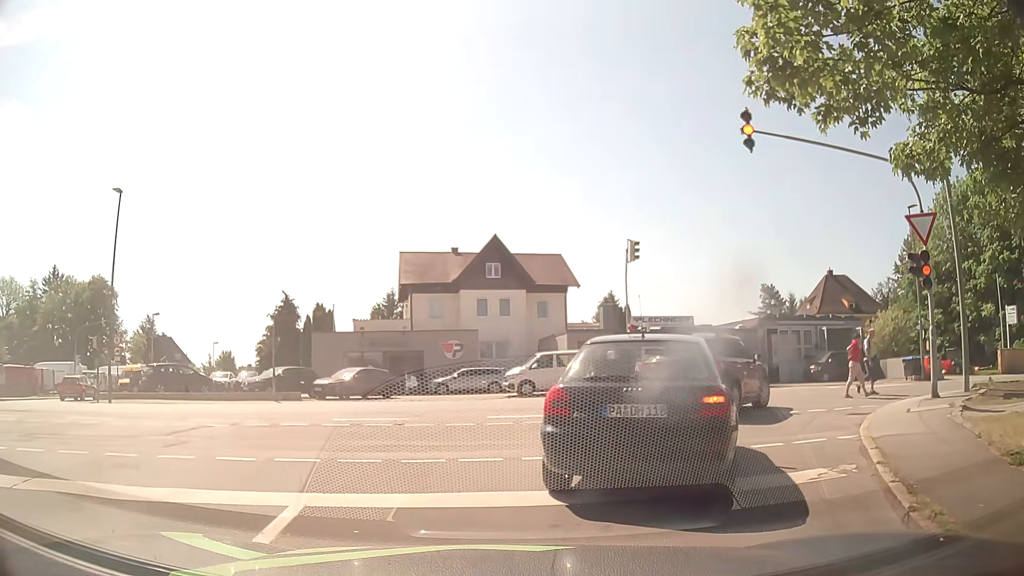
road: residential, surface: asphalt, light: Day
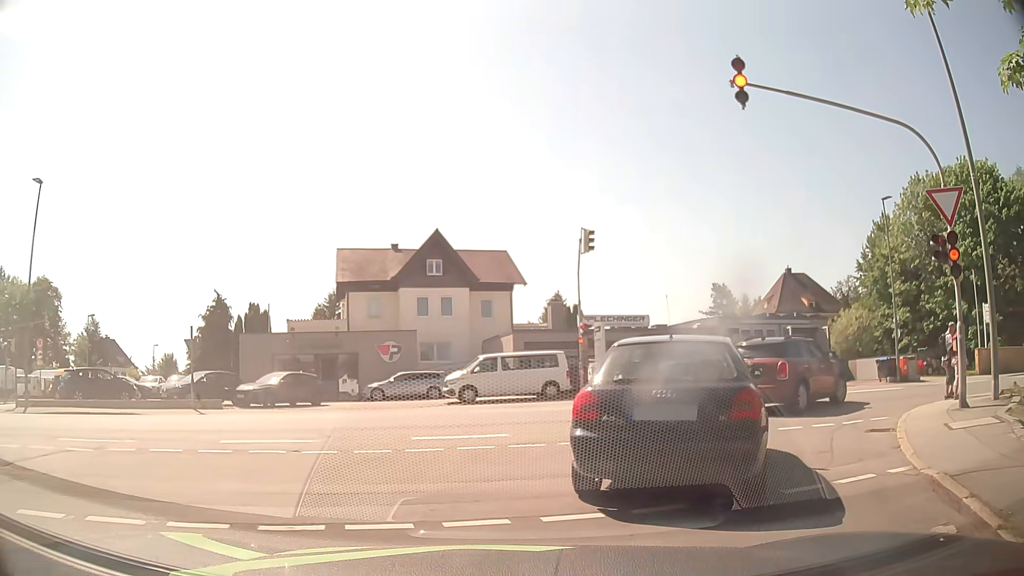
(+0.2, +2.8) m; +4°
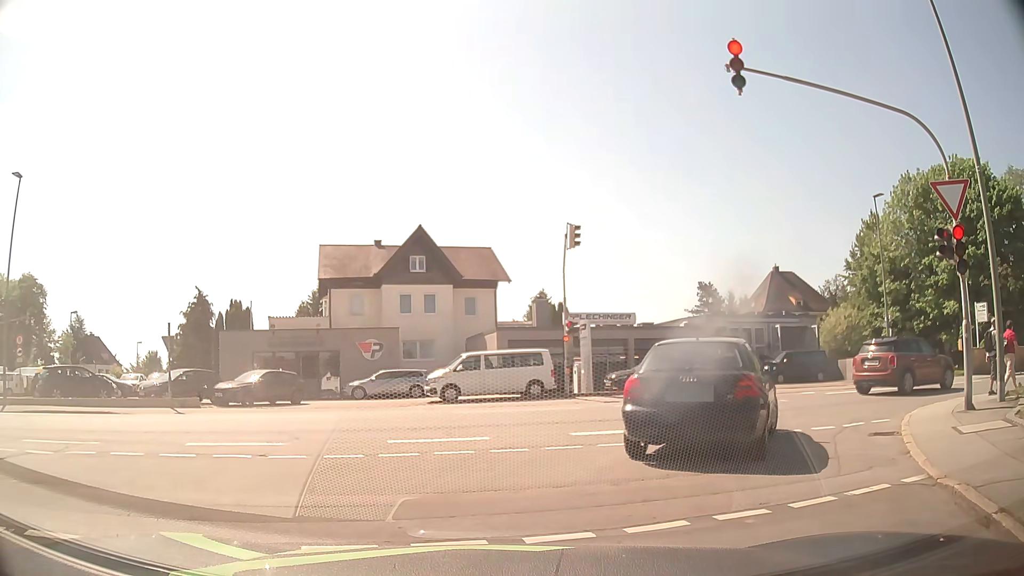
(0.0, +0.6) m; 0°
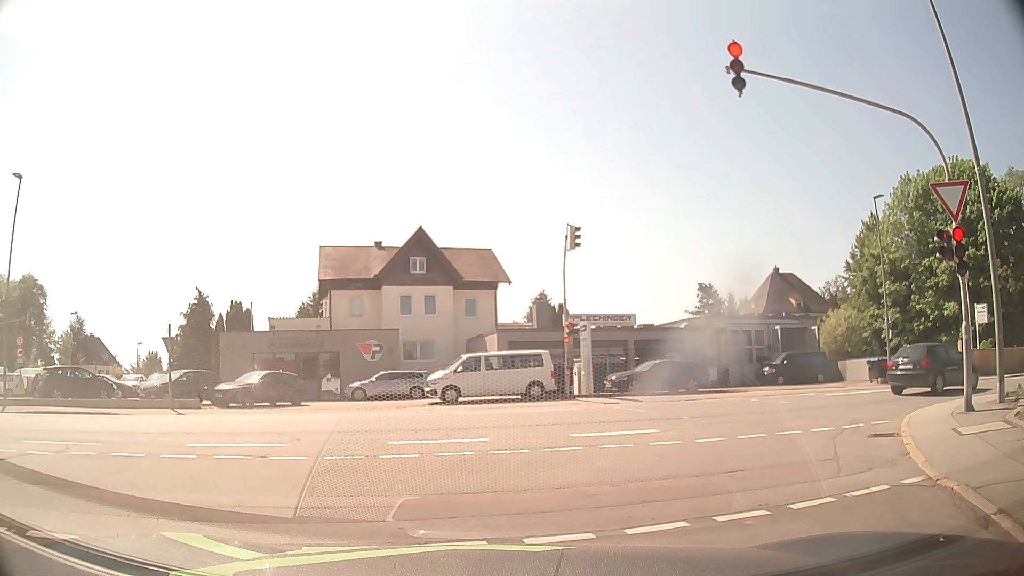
(0.0, +0.1) m; 0°
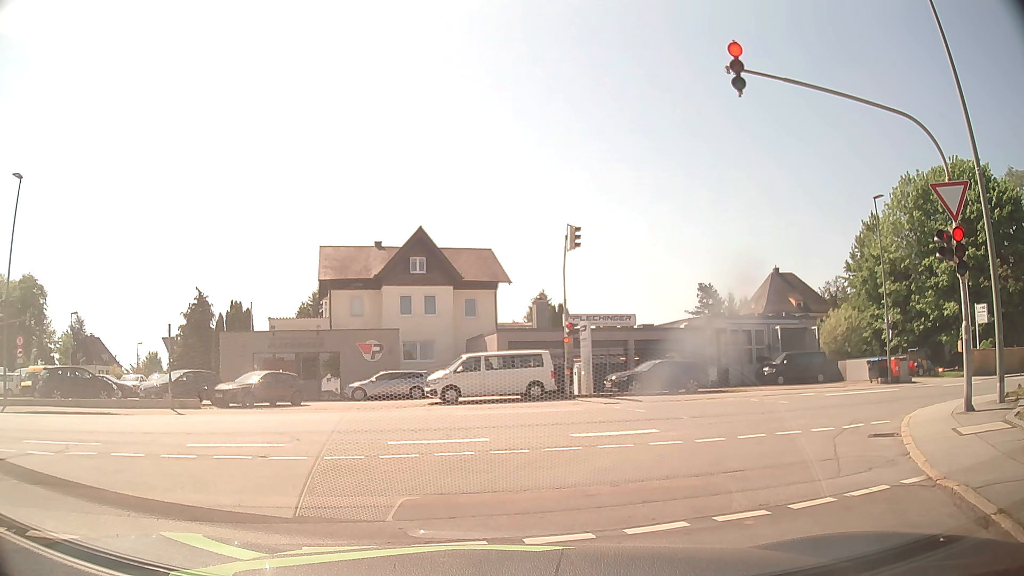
(0.0, 0.0) m; 0°
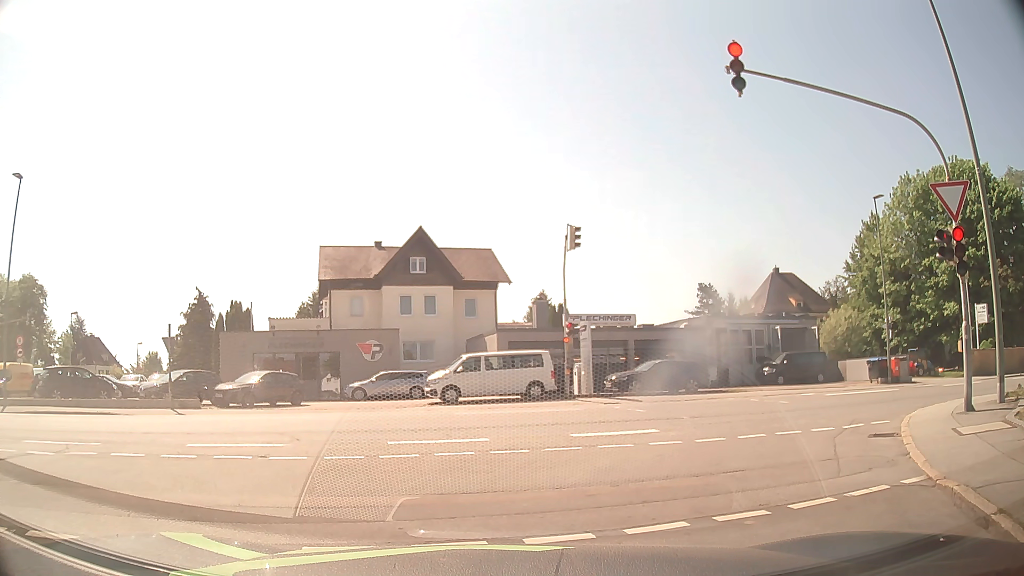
(0.0, 0.0) m; 0°
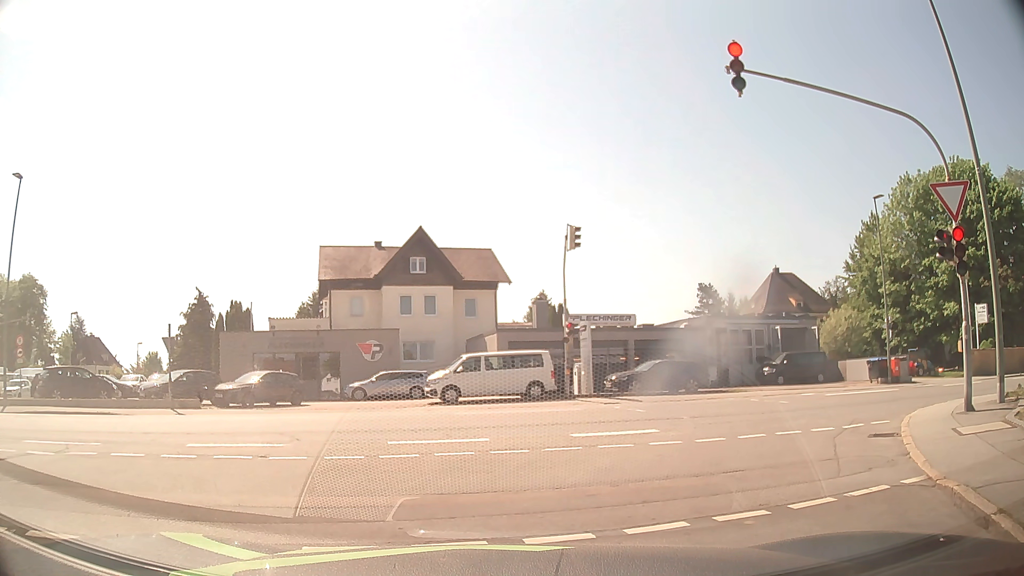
(0.0, 0.0) m; 0°
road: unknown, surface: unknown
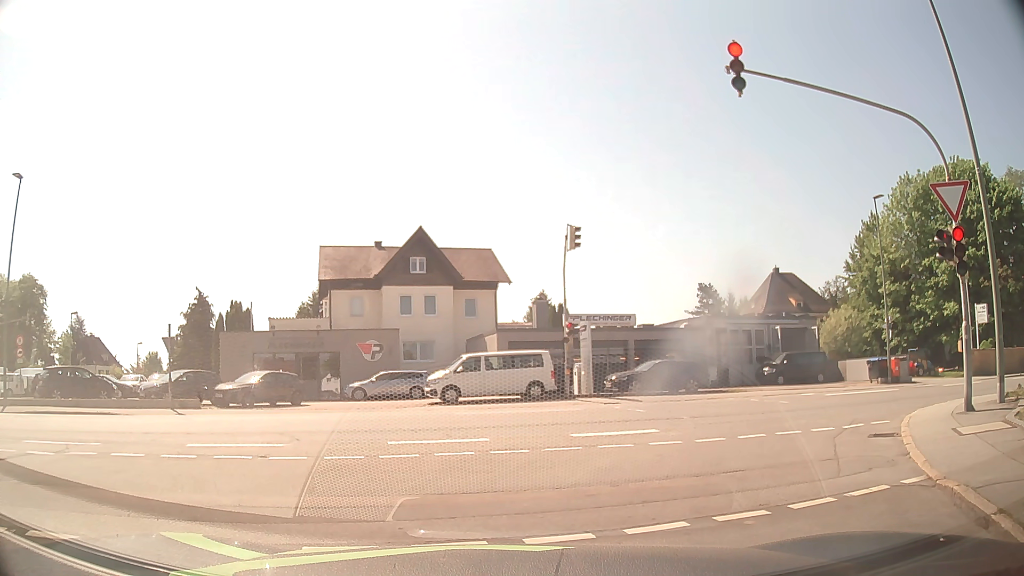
(0.0, 0.0) m; 0°
